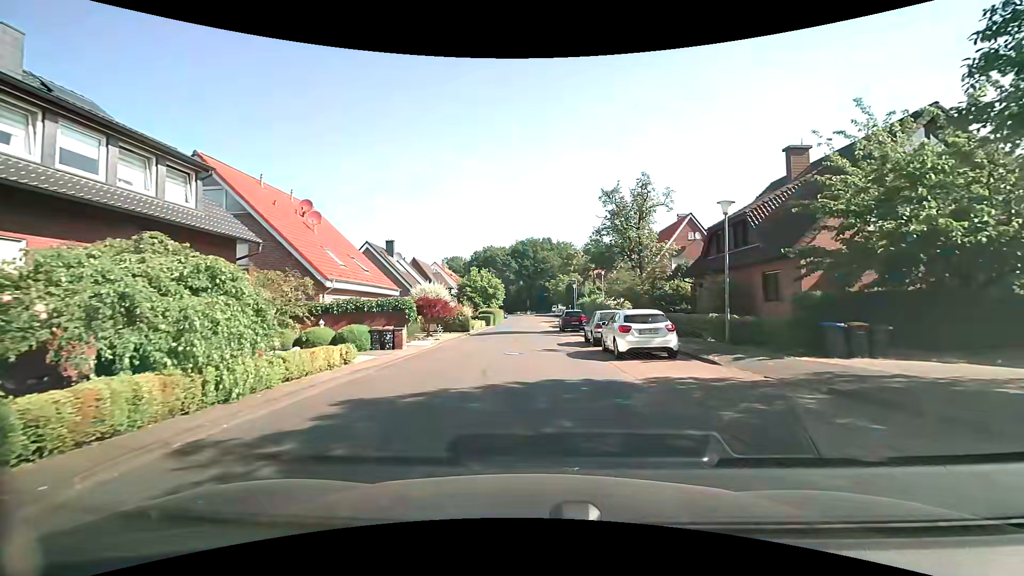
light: Day
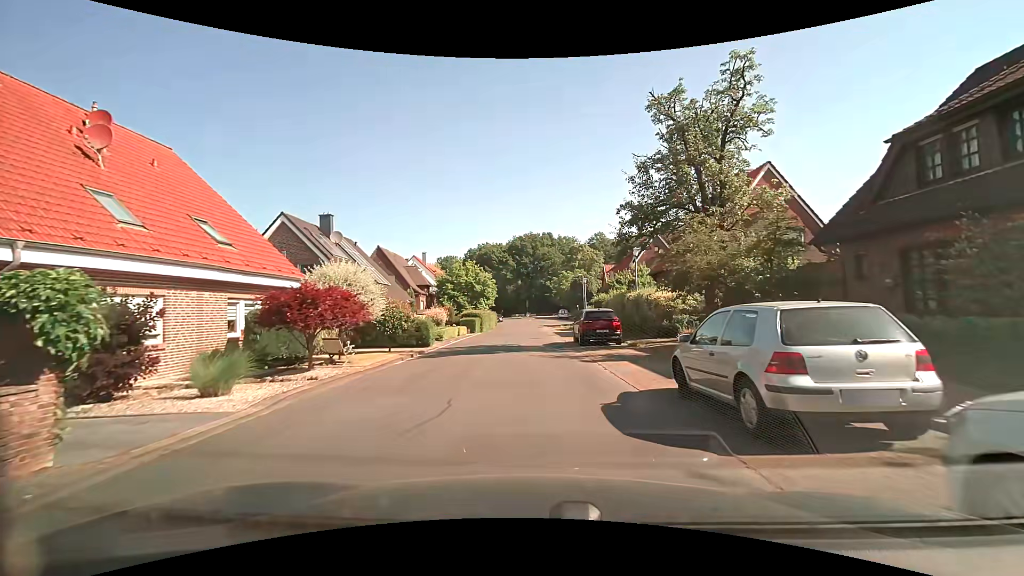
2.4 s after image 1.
(+0.2, +15.2) m; +1°
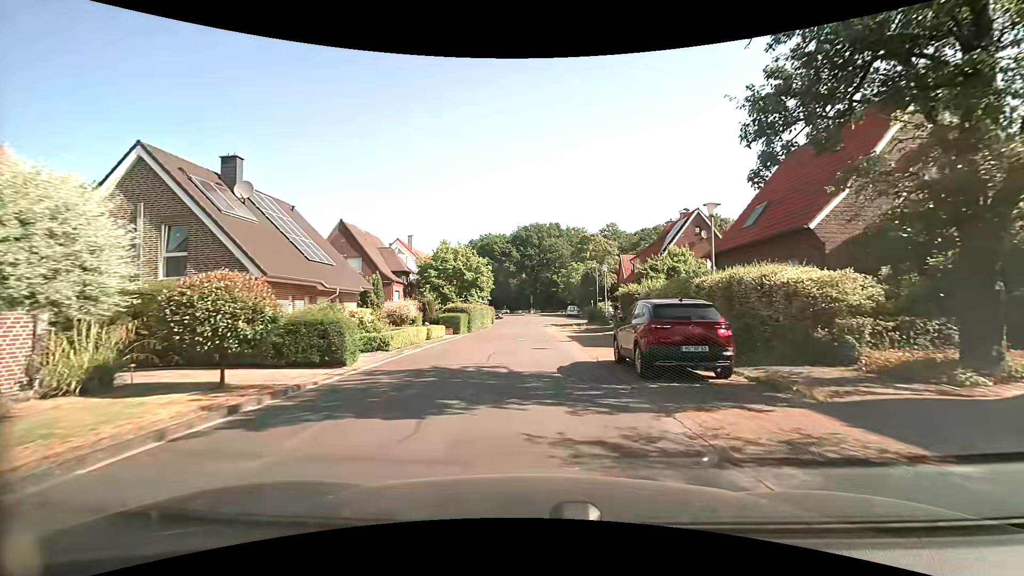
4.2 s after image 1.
(-0.1, +11.9) m; -1°
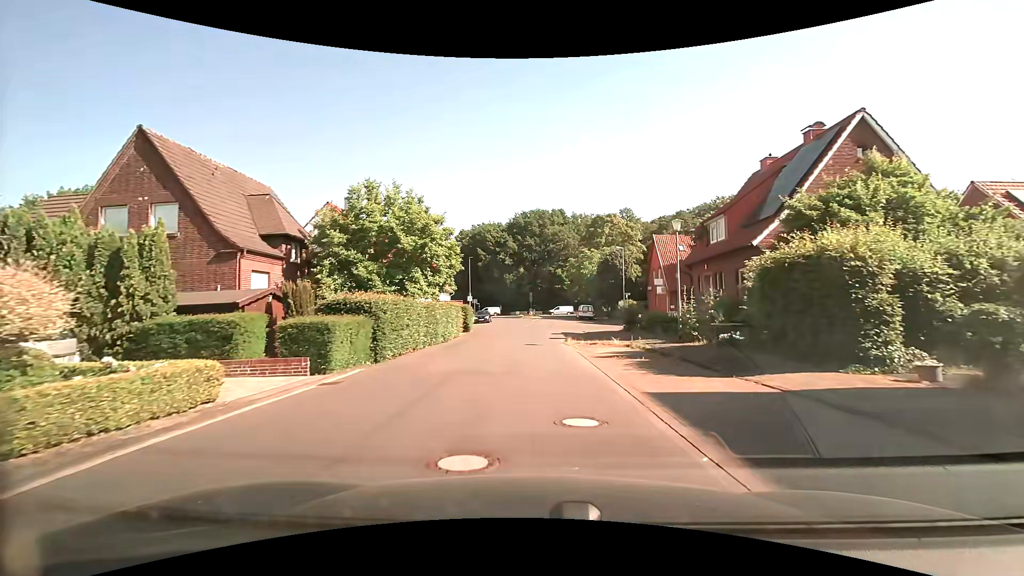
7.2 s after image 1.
(-0.1, +21.5) m; 0°
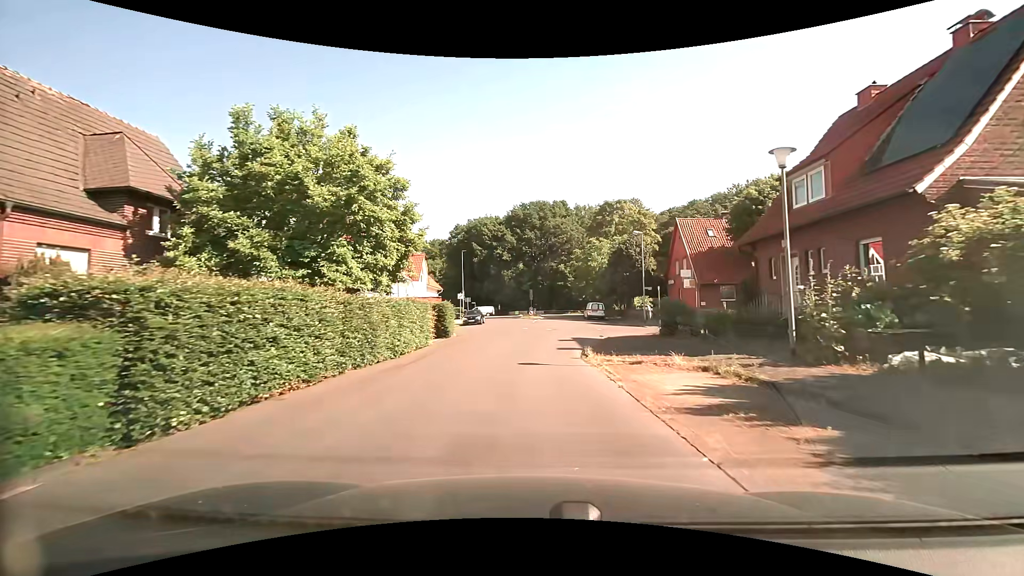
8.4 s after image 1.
(-0.1, +9.1) m; -1°
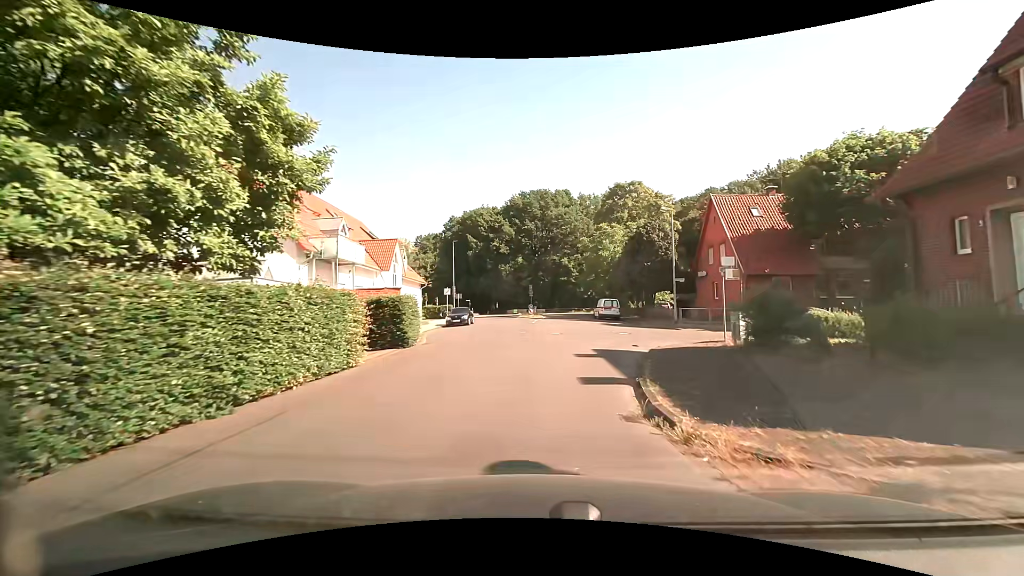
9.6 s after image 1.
(0.0, +9.0) m; 0°
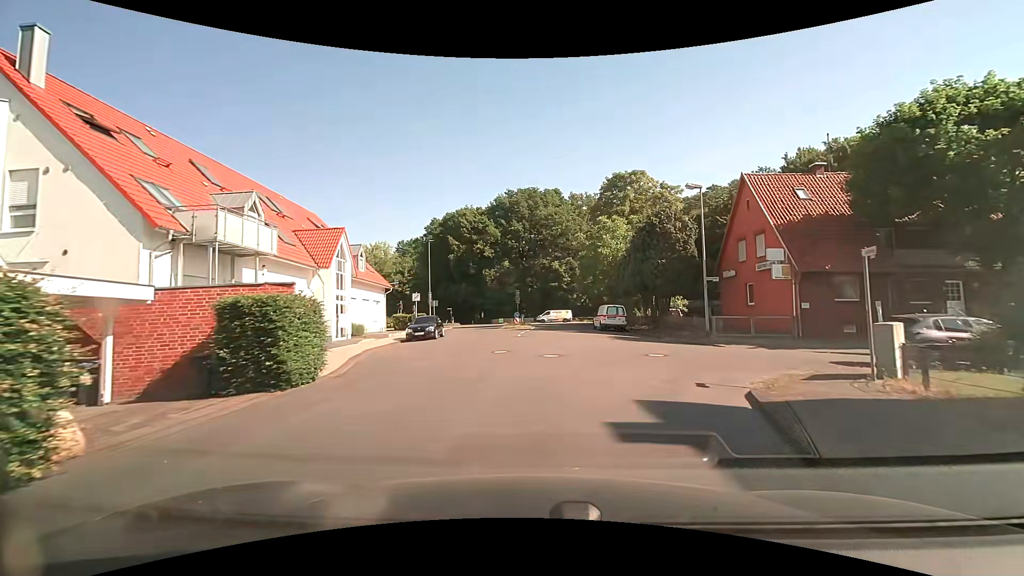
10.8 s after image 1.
(+0.1, +8.3) m; +2°
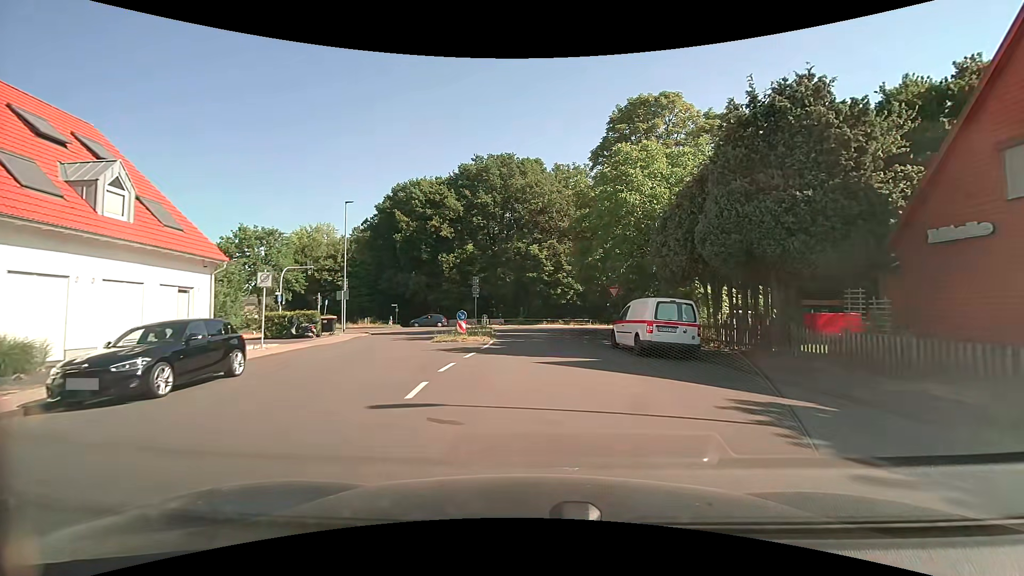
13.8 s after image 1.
(+0.4, +19.6) m; +3°
